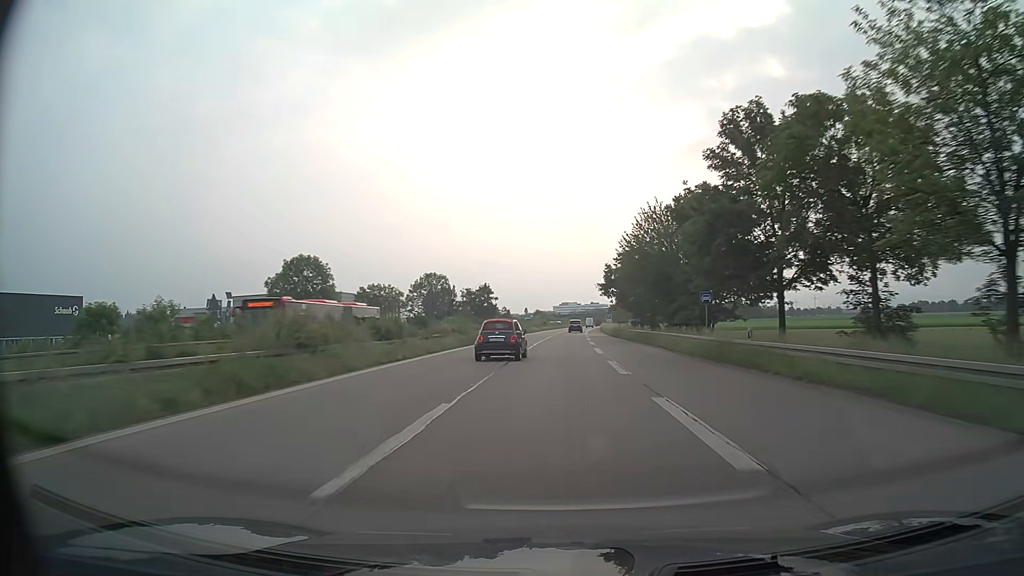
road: trunk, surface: asphalt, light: Day
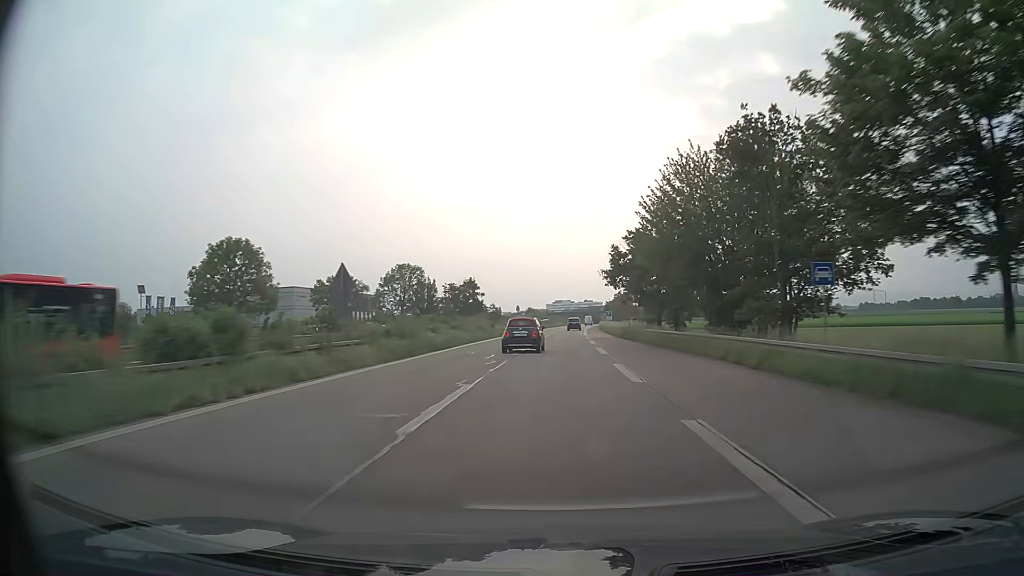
(+0.1, +15.2) m; +1°
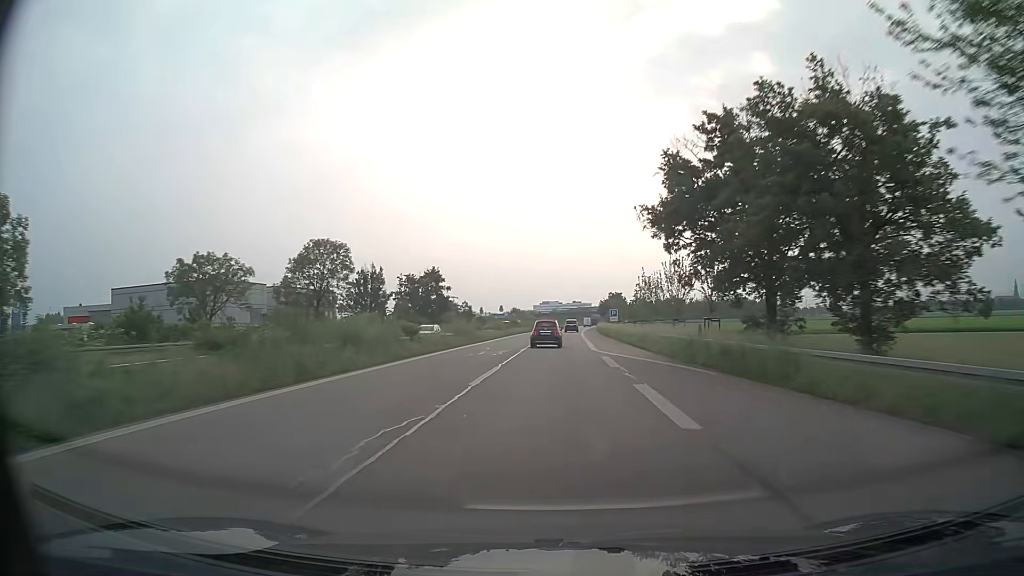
(+0.2, +30.5) m; +1°
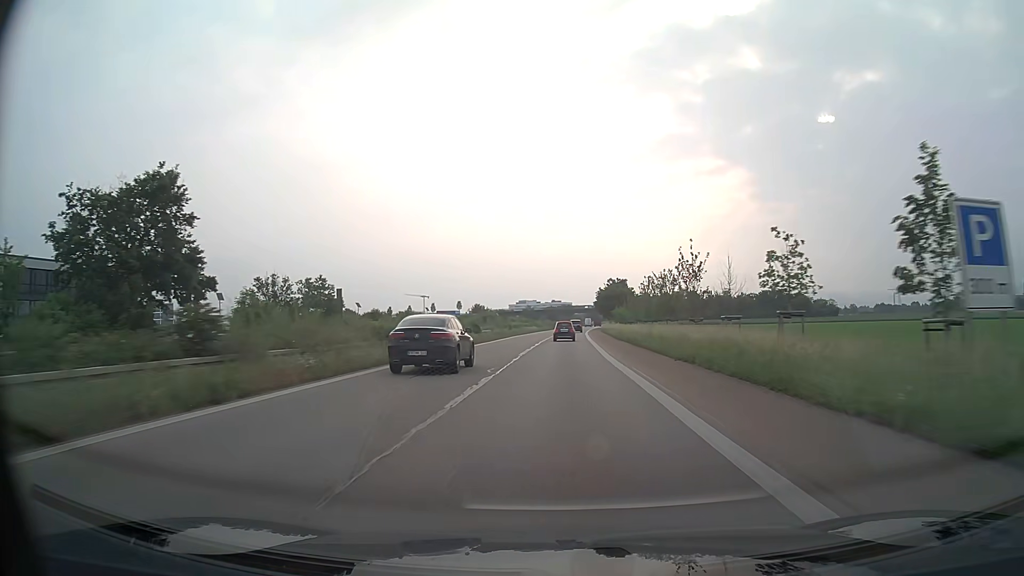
(+1.5, +76.4) m; +2°
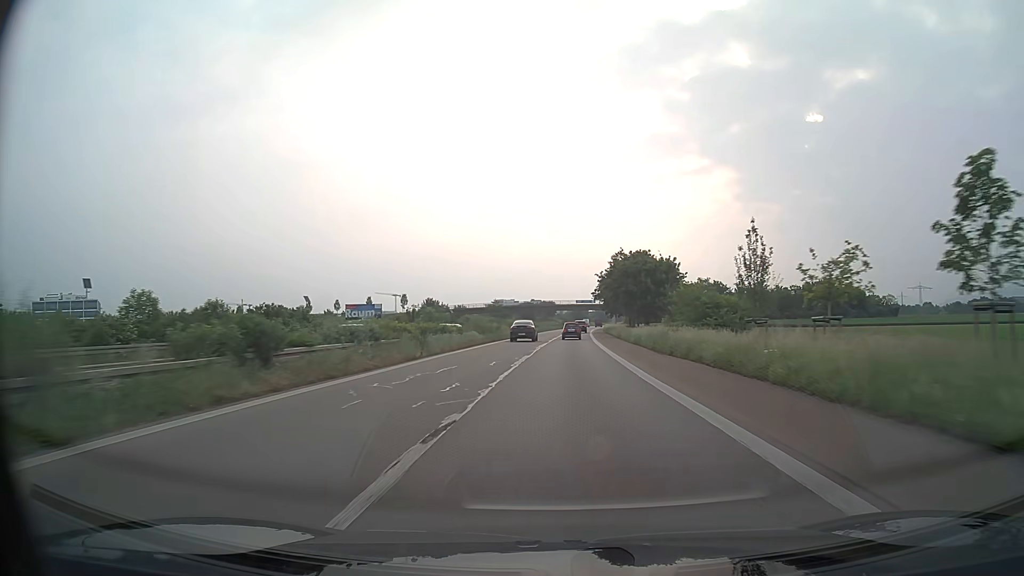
(+0.9, +61.4) m; +2°
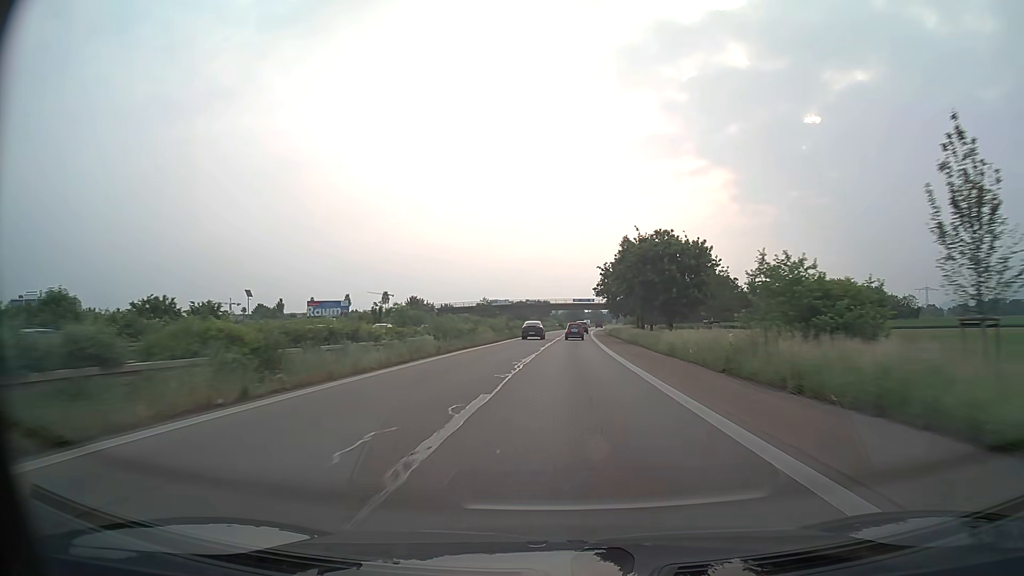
(+0.1, +15.4) m; 0°
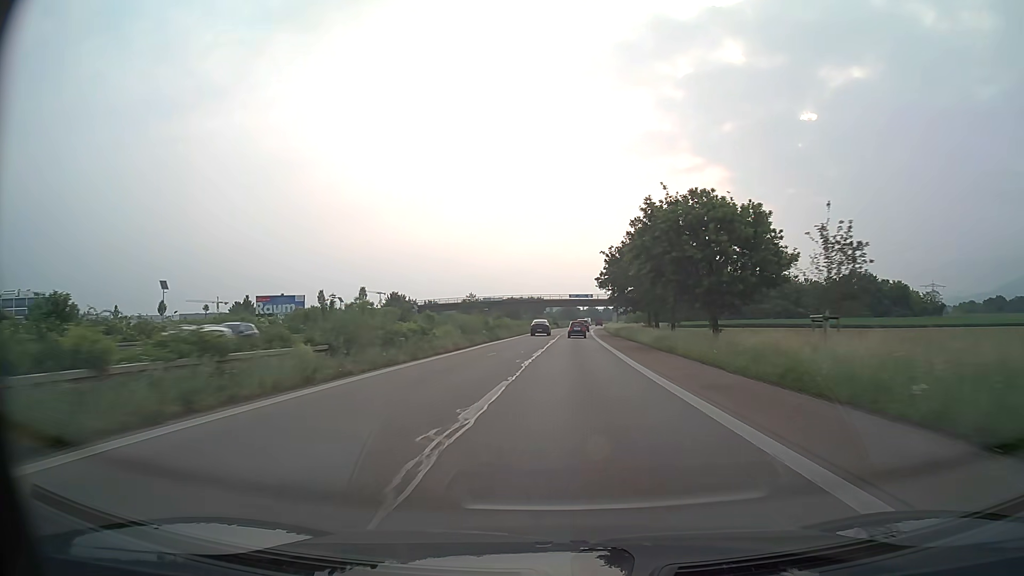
(+0.1, +15.4) m; 0°
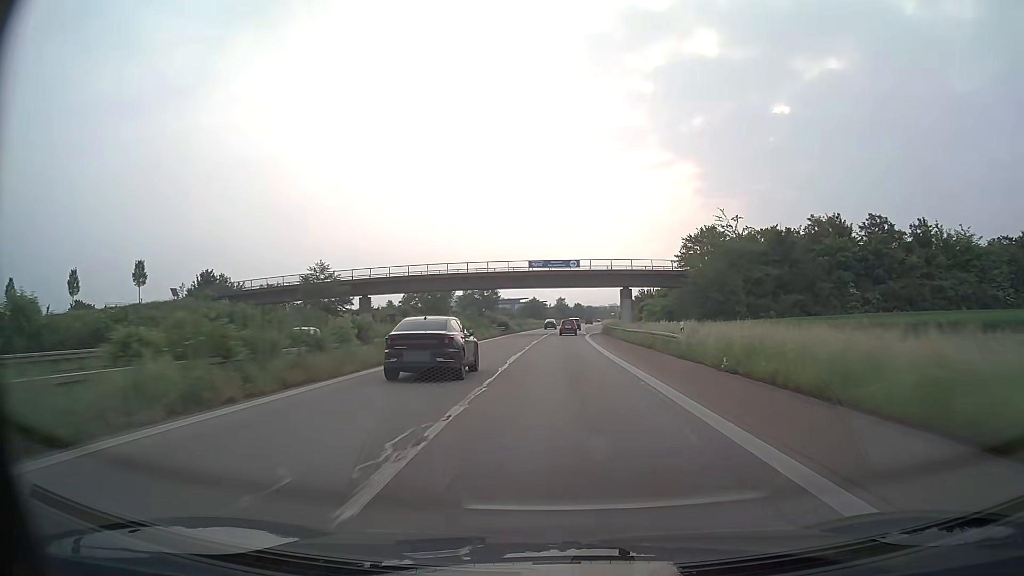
(+2.1, +77.3) m; +3°
(0, +10) (0, +20) (0, +30) (0, +40) (+1, +50) (+1, +60) (+1, +70) (+2, +80) (+2, +90) (+2, +100) m
